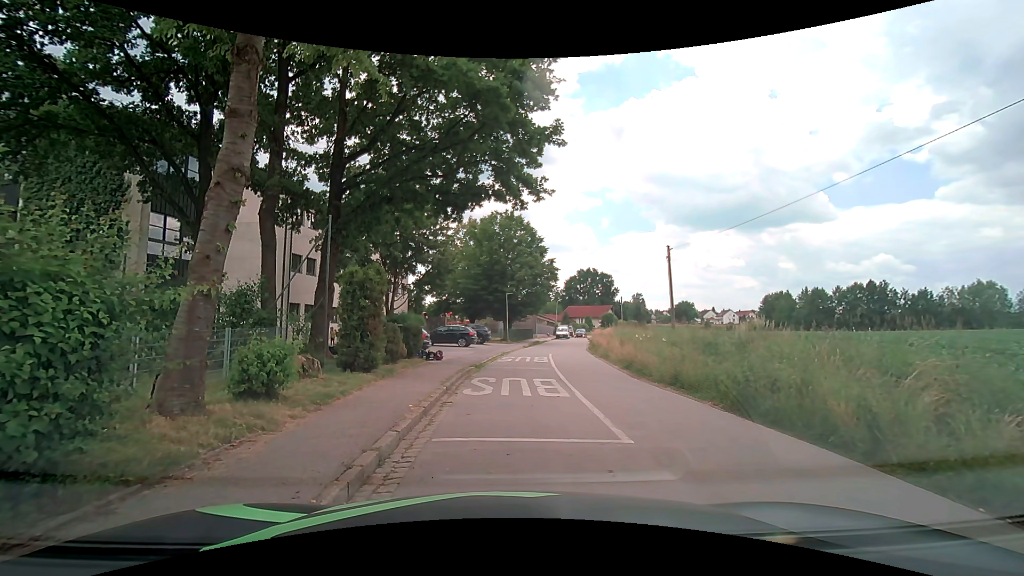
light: Day
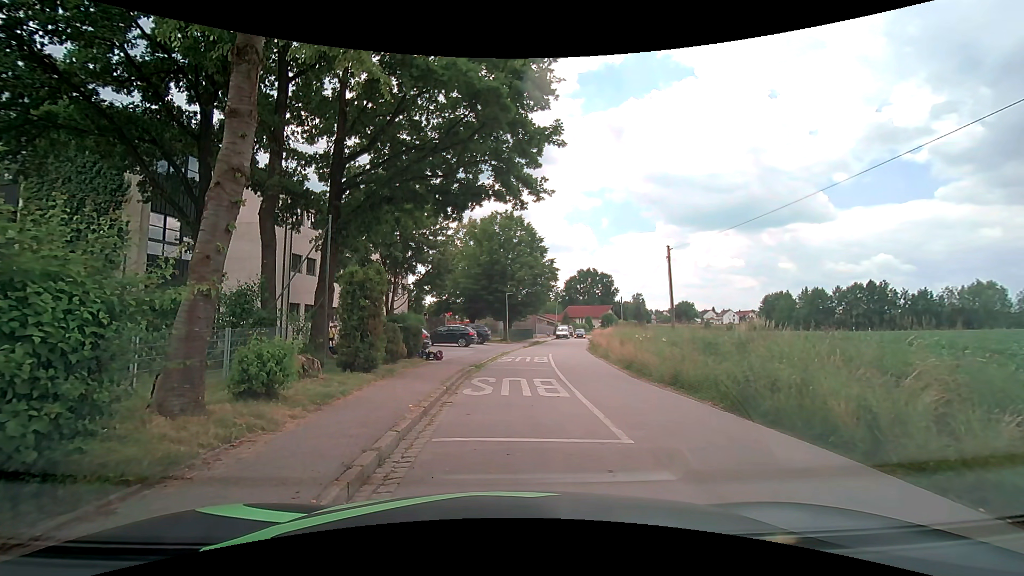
(0.0, 0.0) m; 0°
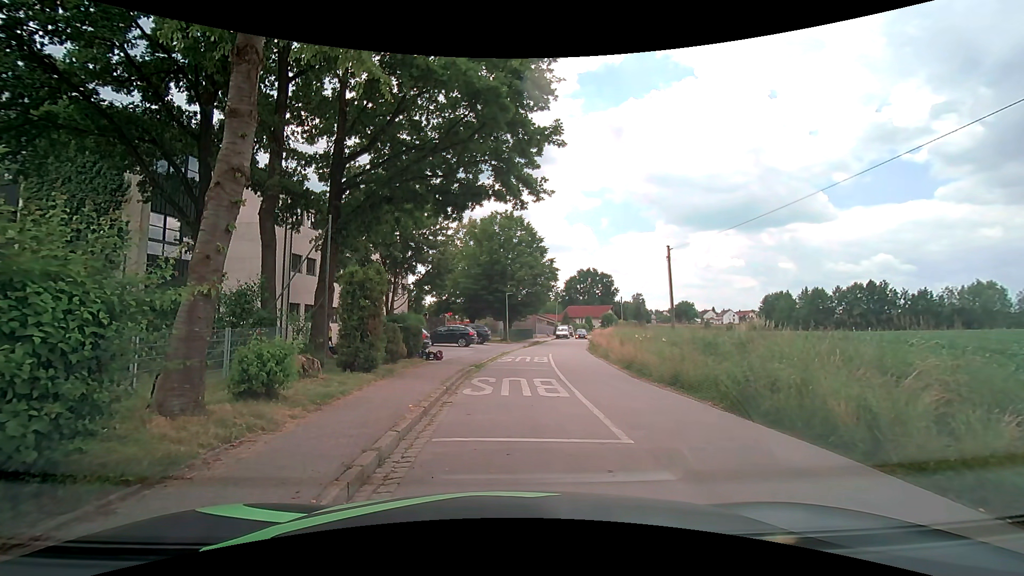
(0.0, 0.0) m; 0°
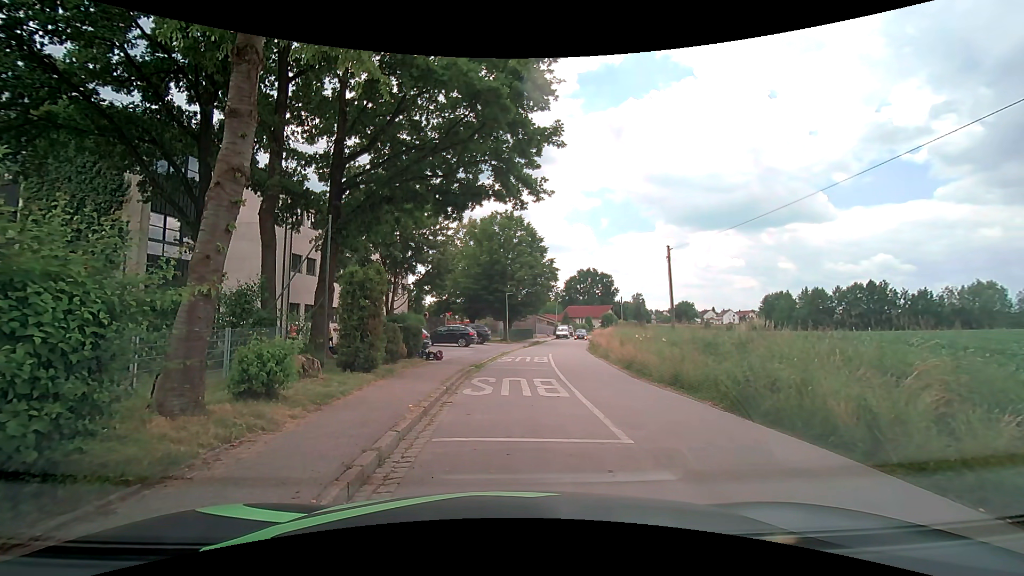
(0.0, 0.0) m; 0°
